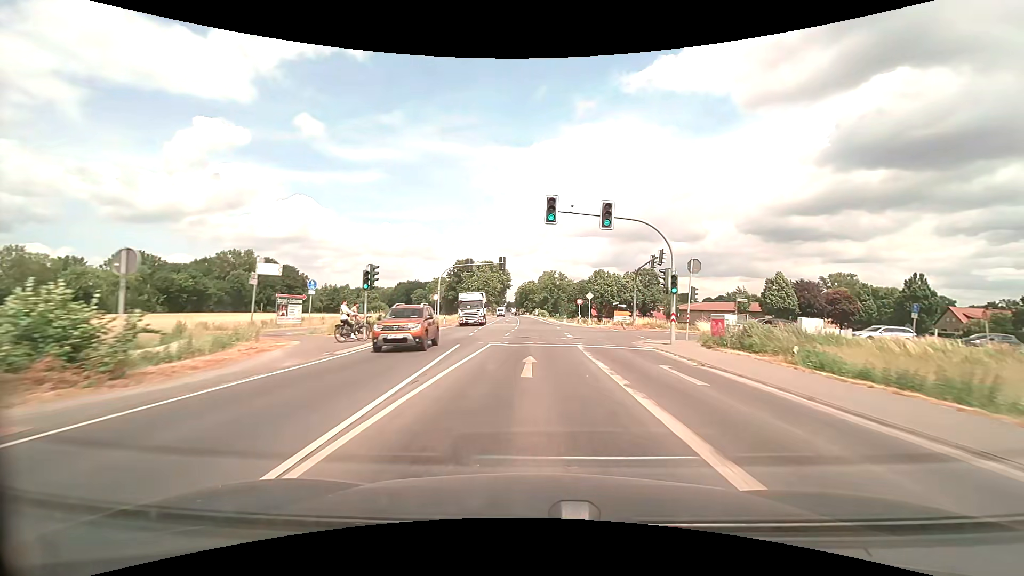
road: secondary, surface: asphalt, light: Day
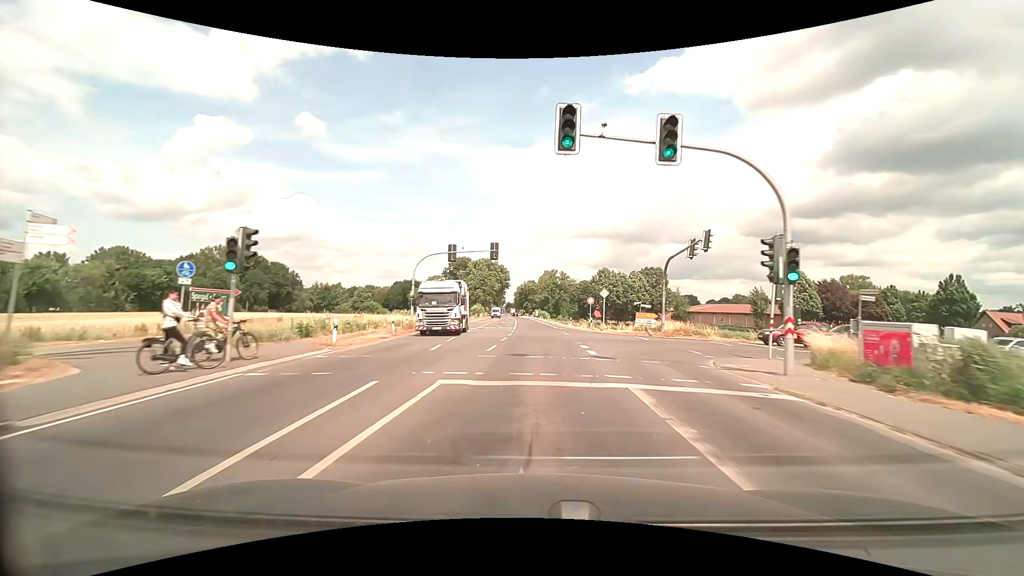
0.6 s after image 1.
(0.0, +10.7) m; 0°
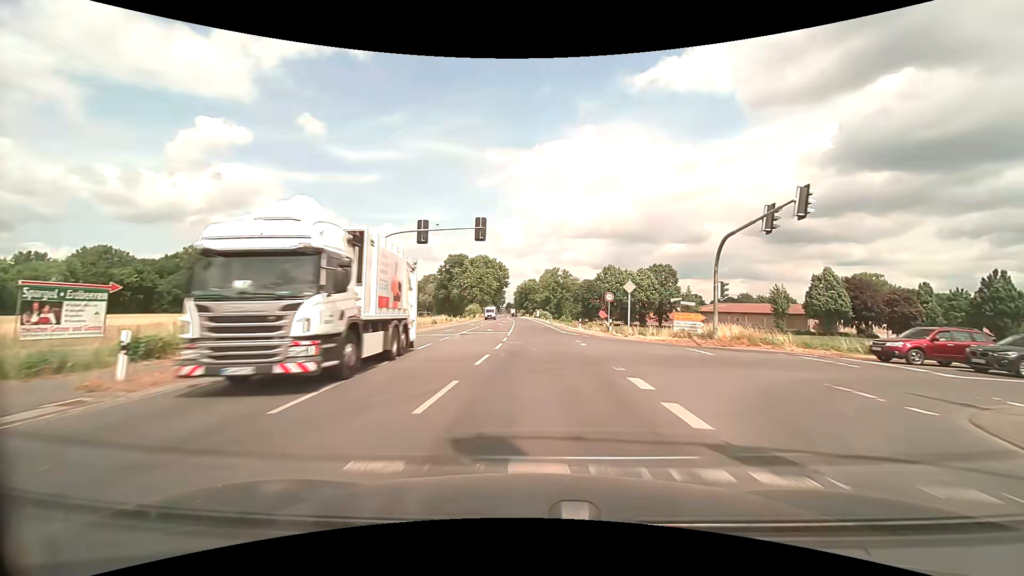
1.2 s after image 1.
(0.0, +10.7) m; 0°
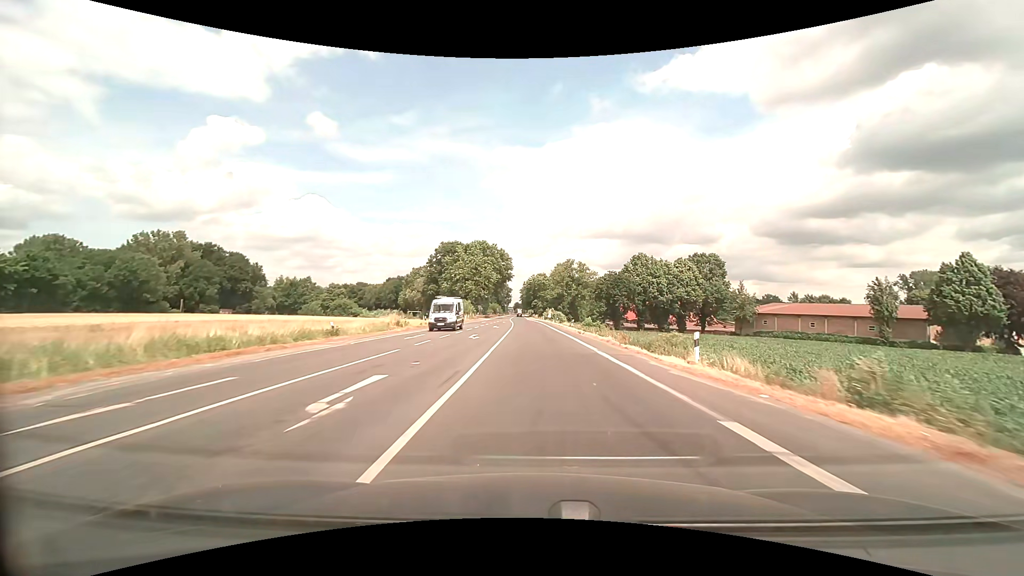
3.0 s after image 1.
(-0.2, +32.2) m; -1°
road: primary
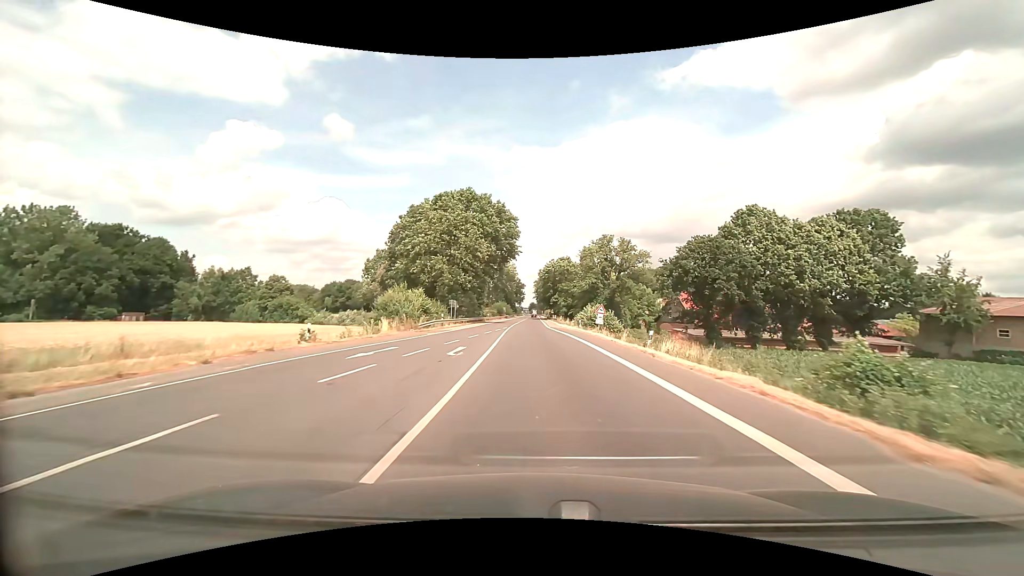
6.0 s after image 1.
(-0.8, +53.7) m; -2°
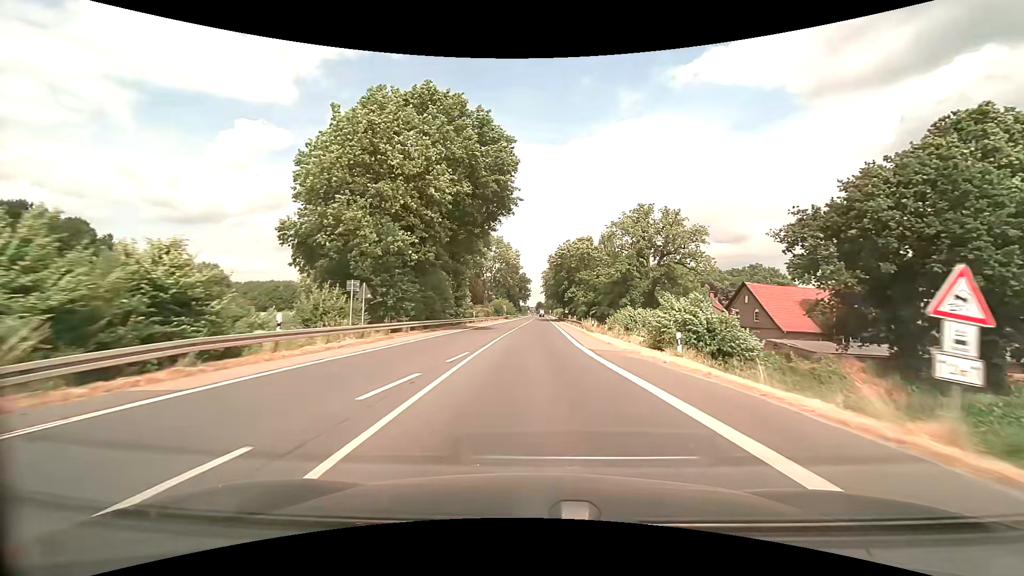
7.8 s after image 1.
(-0.3, +32.3) m; -1°
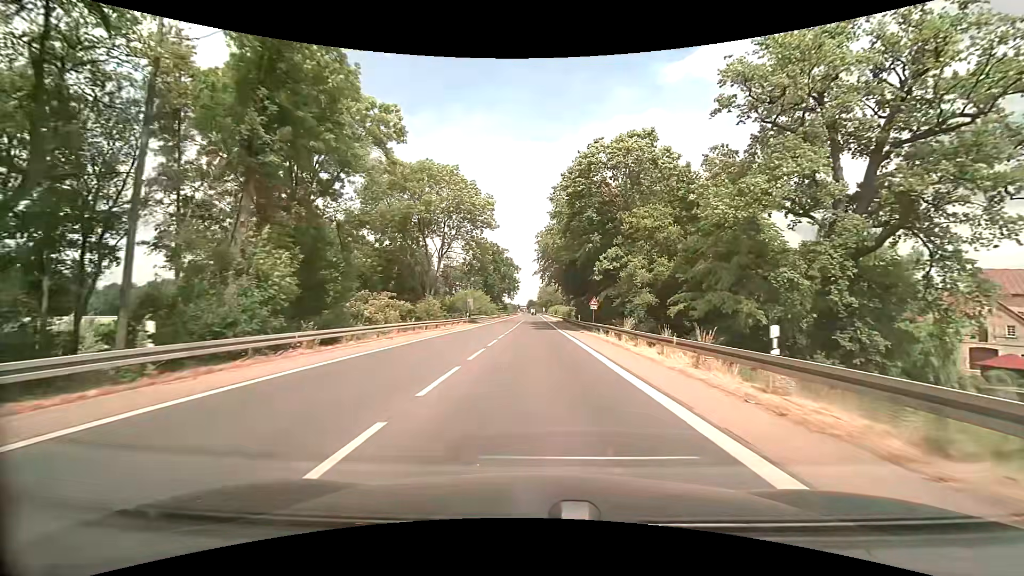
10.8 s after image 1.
(+0.4, +53.9) m; +1°
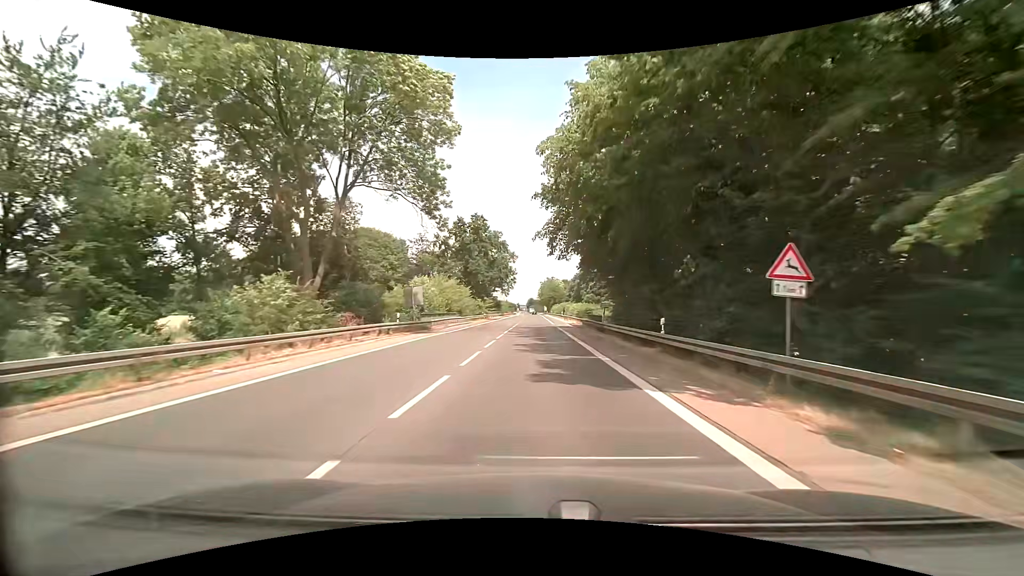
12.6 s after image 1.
(+0.1, +32.3) m; 0°
(0, +10) (0, +20) (0, +30) (0, +40) (0, +50) (0, +60) (0, +70) (0, +80) (0, +90) (0, +100) m
